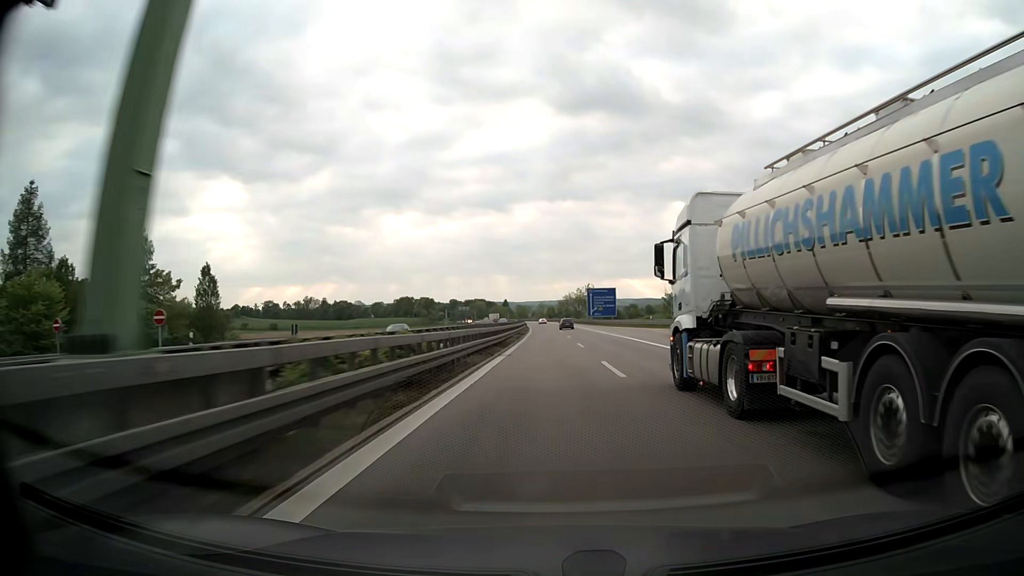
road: motorway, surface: asphalt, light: Day
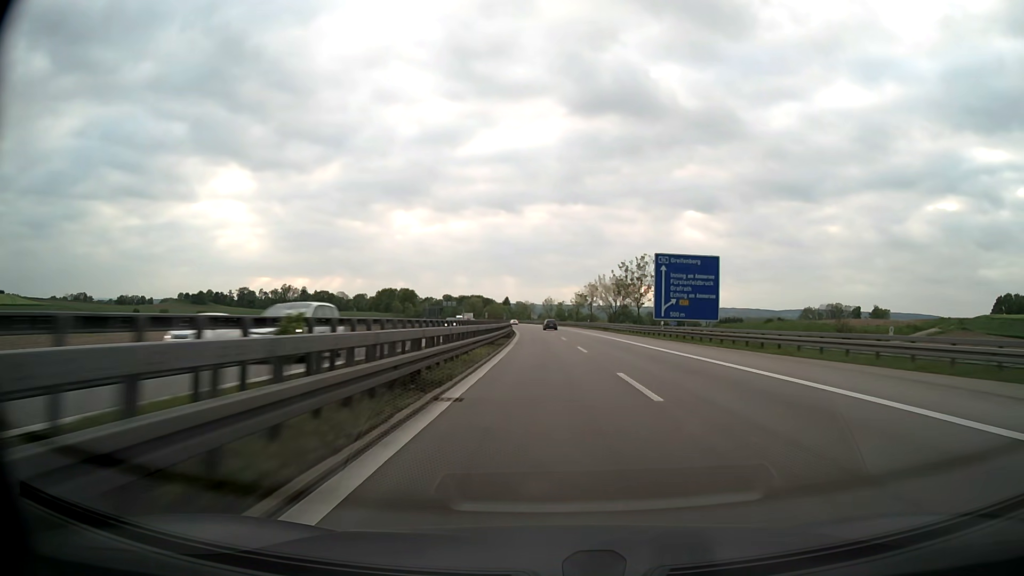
(-0.5, +76.9) m; -1°
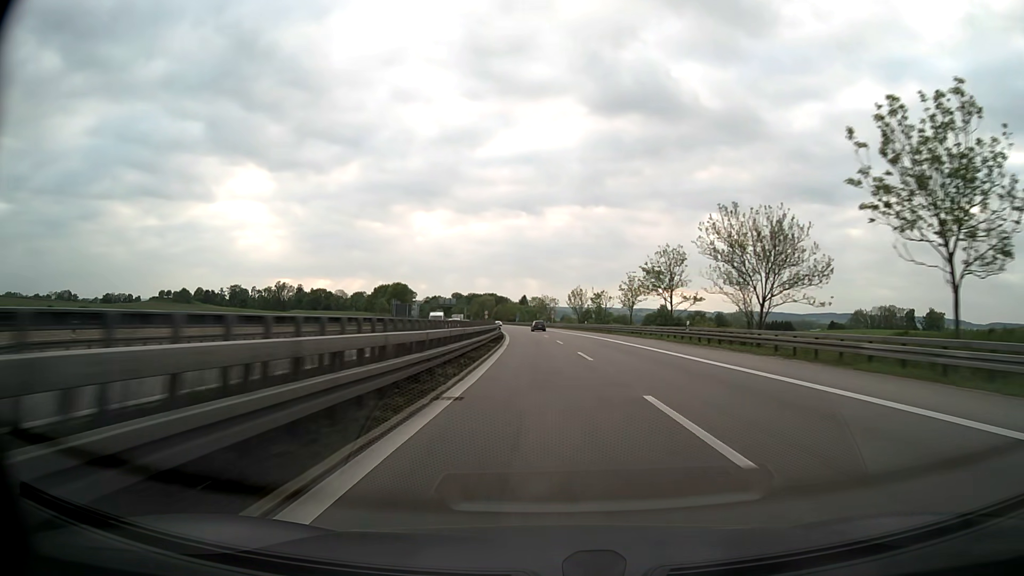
(-0.8, +59.7) m; -2°
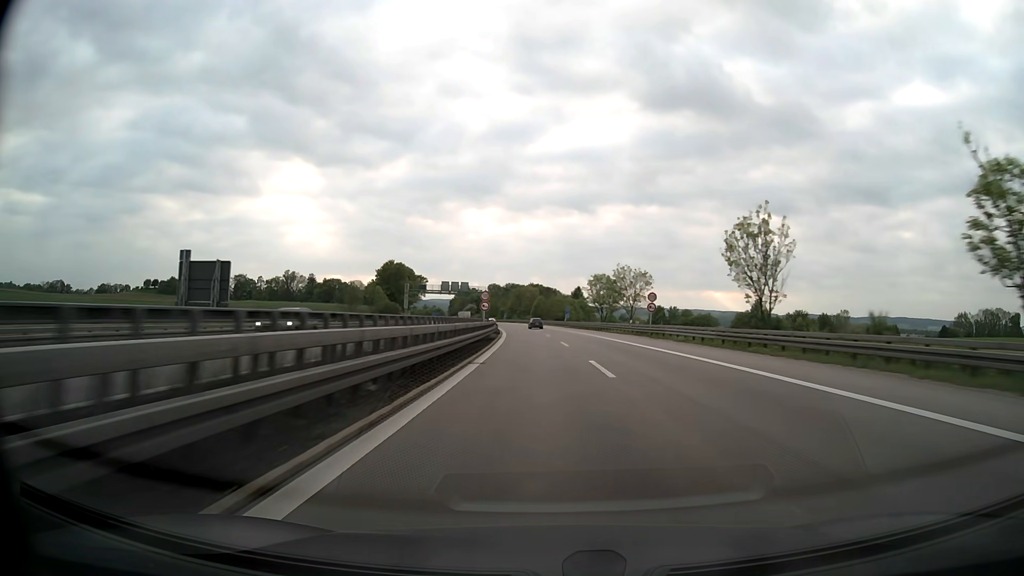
(-3.1, +80.9) m; -4°
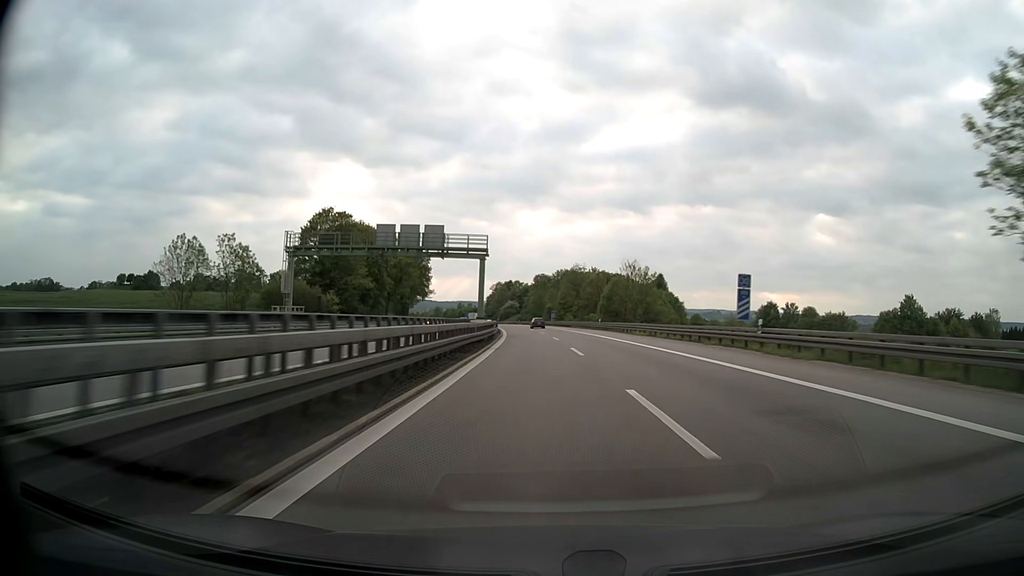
(-3.3, +81.2) m; -5°
